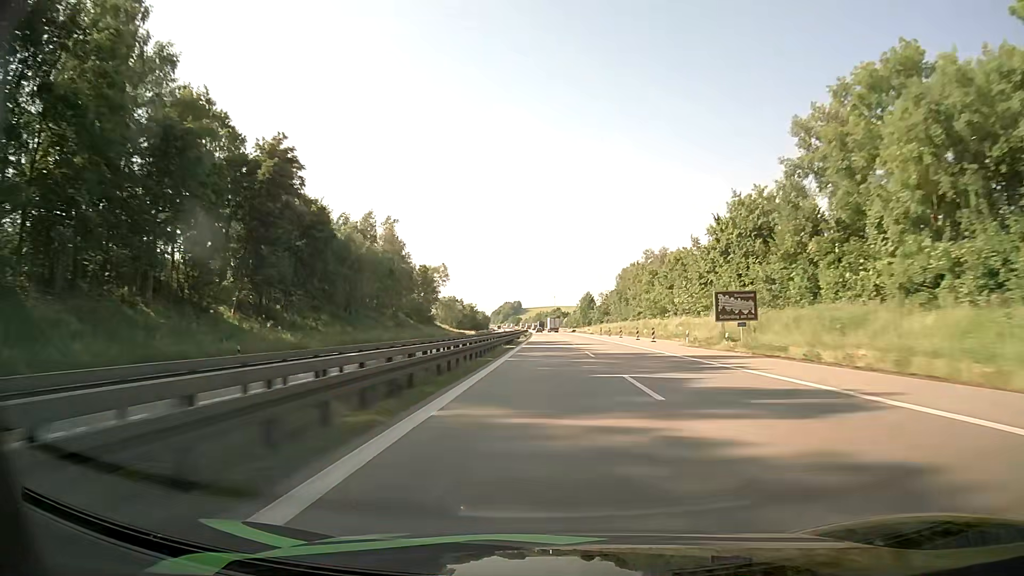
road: motorway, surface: asphalt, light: Day
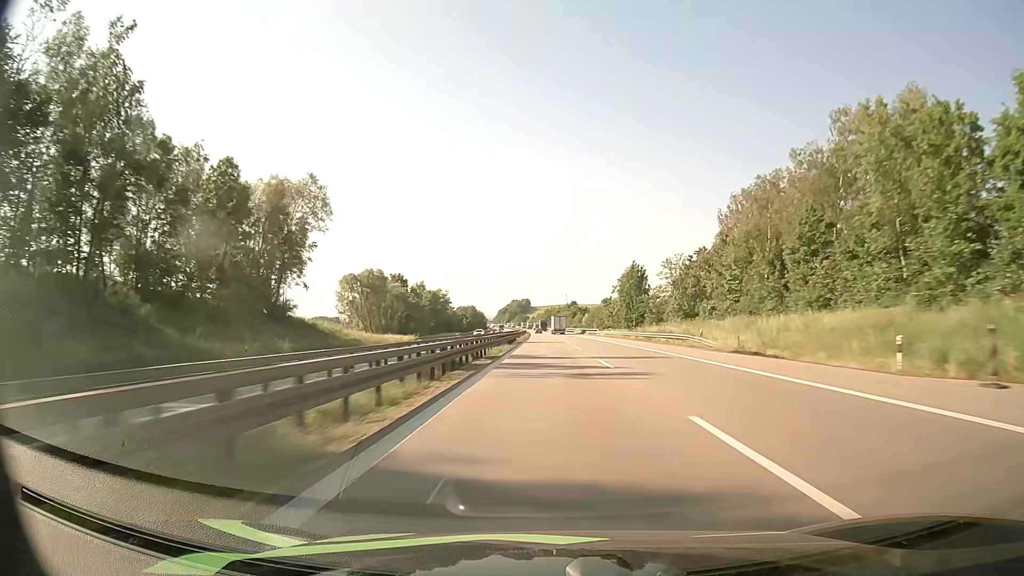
(-0.9, +99.5) m; -1°
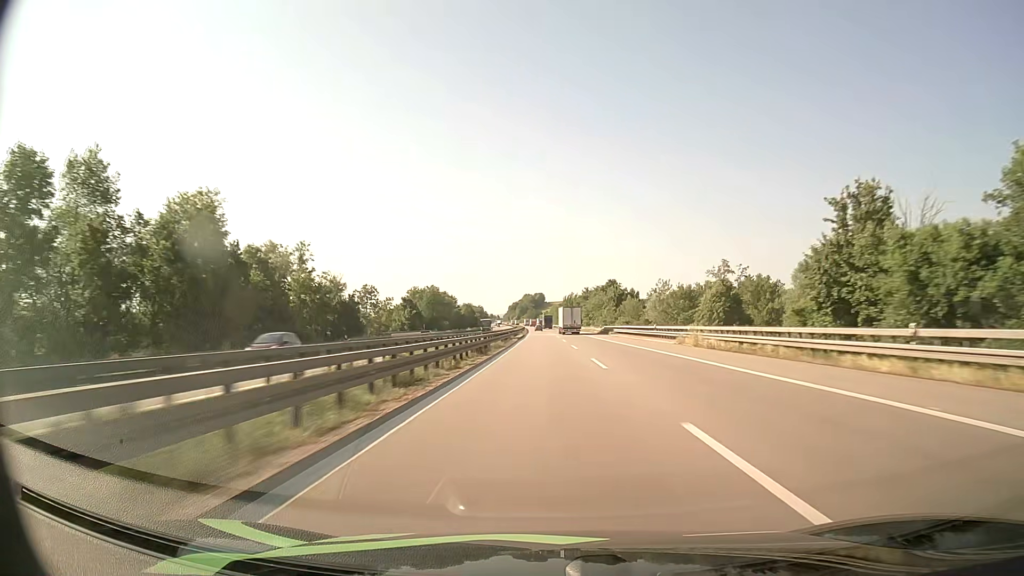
(-1.5, +127.7) m; -1°
